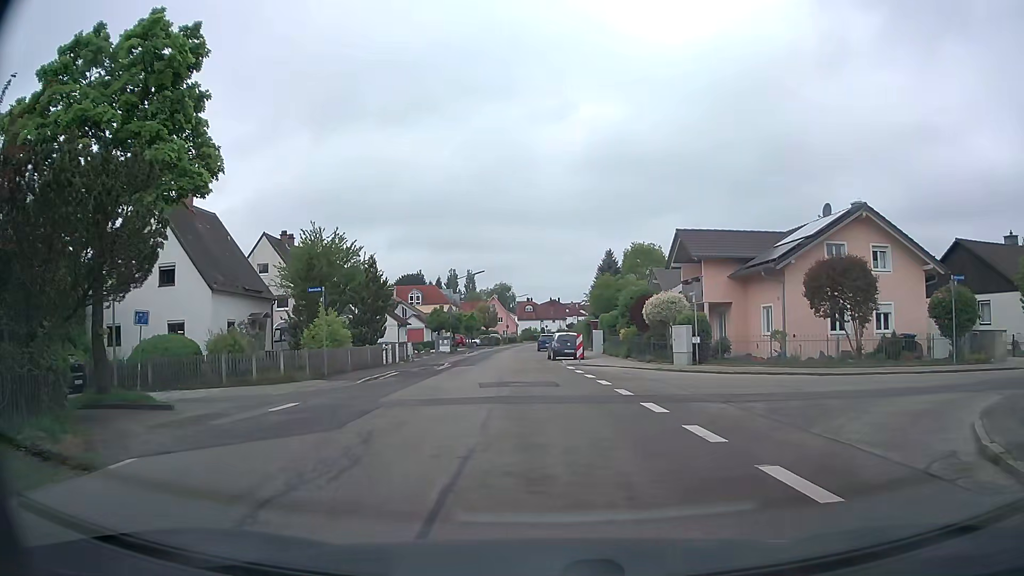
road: unclassified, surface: asphalt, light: Day
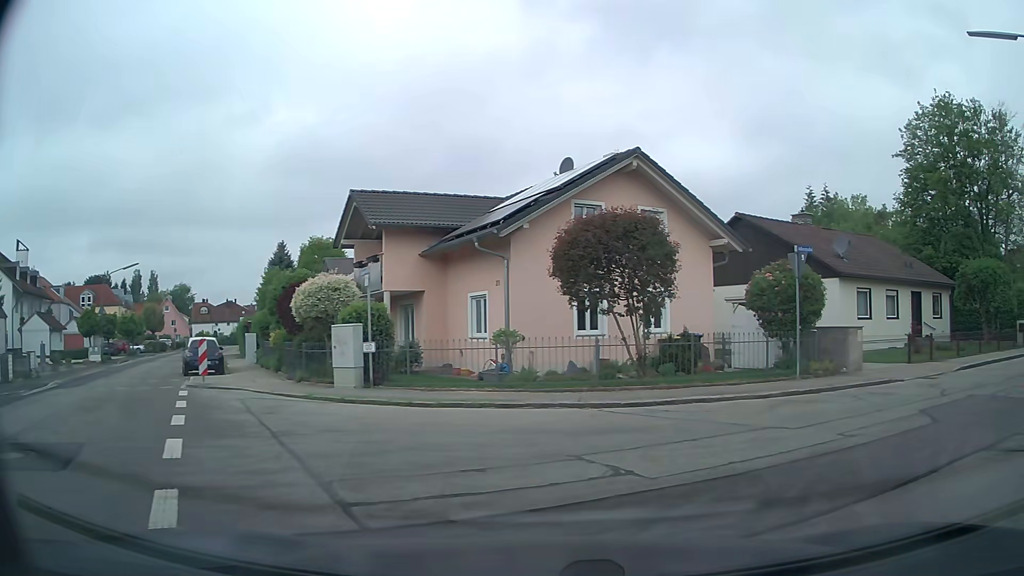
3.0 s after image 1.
(+1.4, +9.5) m; +27°
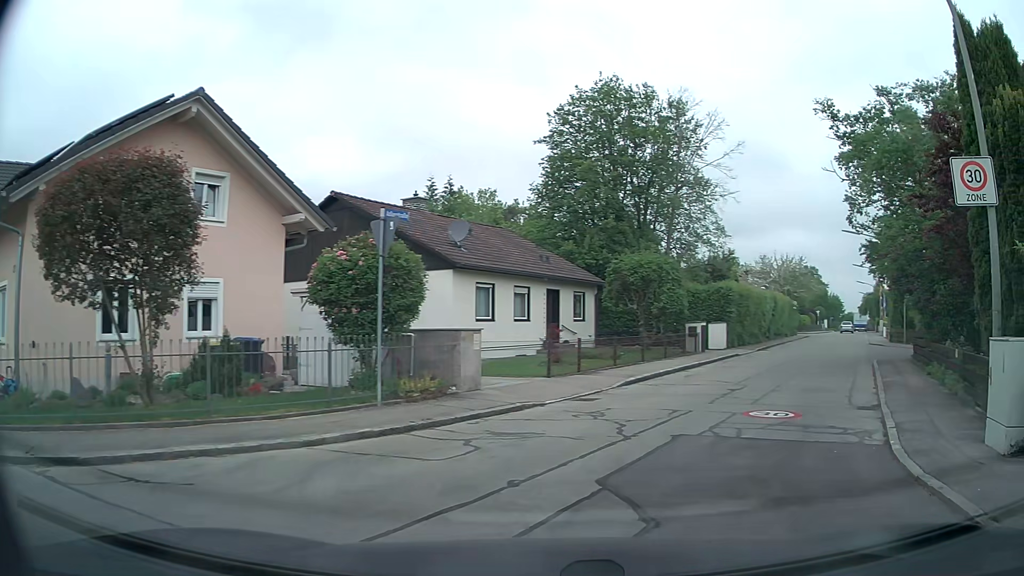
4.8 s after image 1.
(+1.4, +5.2) m; +31°
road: residential
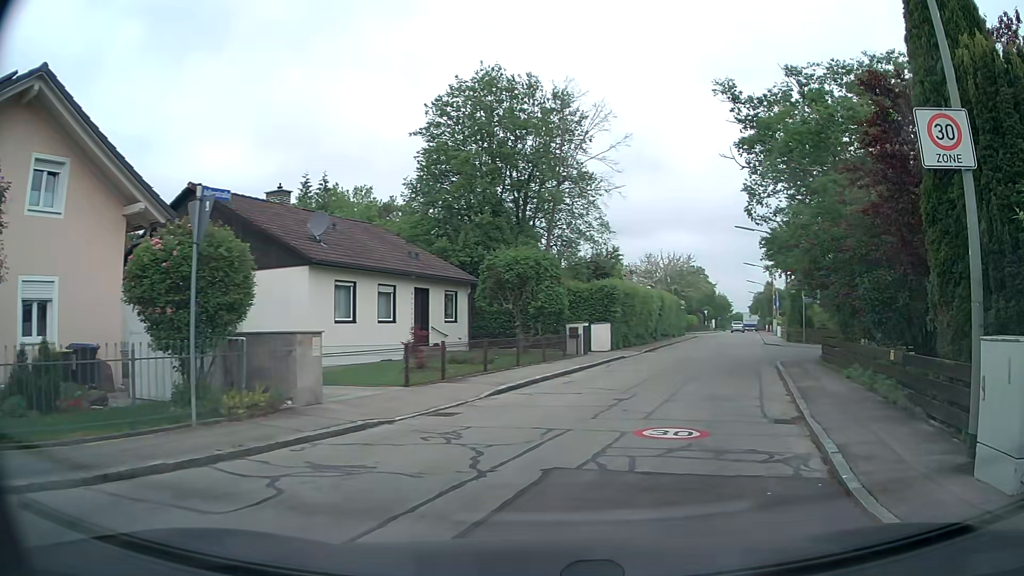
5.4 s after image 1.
(+0.2, +2.1) m; +10°
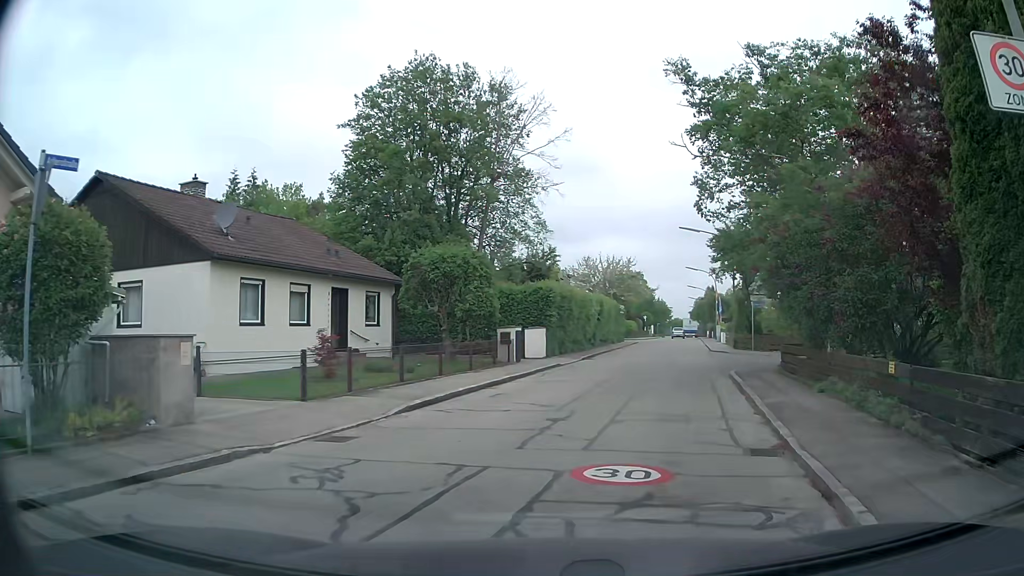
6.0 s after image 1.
(+0.1, +2.2) m; +6°
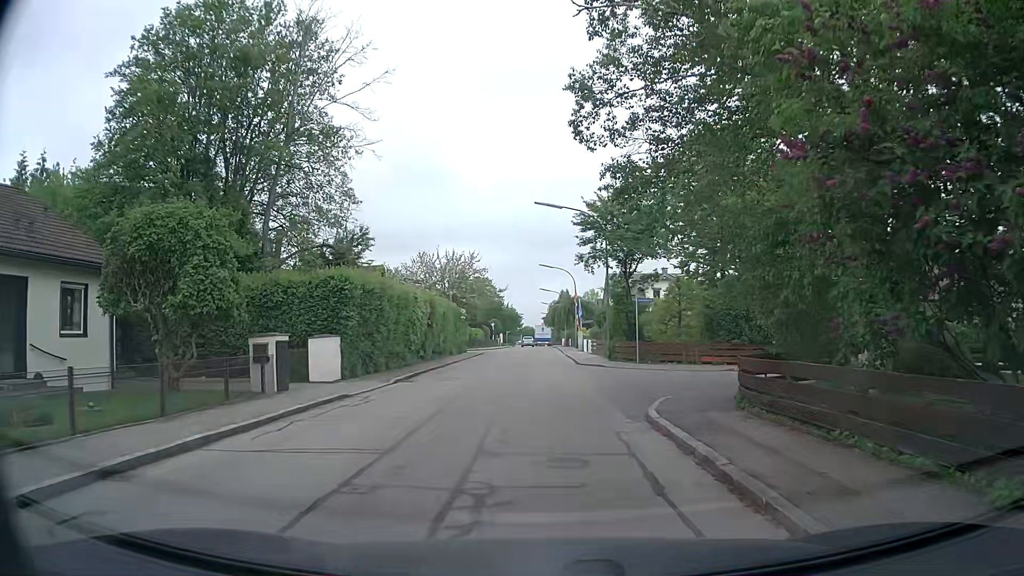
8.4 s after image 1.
(+1.3, +9.9) m; +13°
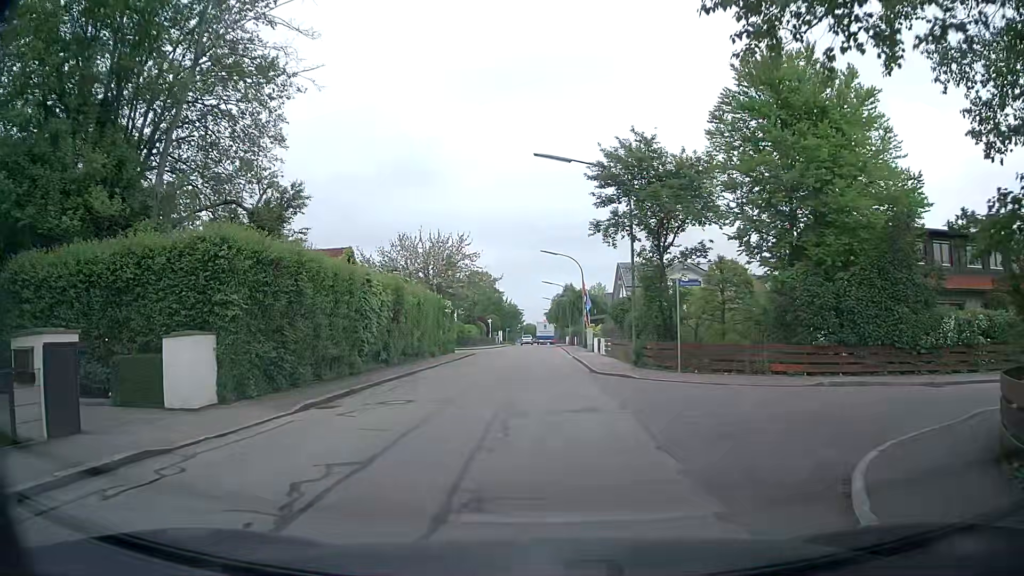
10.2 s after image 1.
(0.0, +8.2) m; -1°
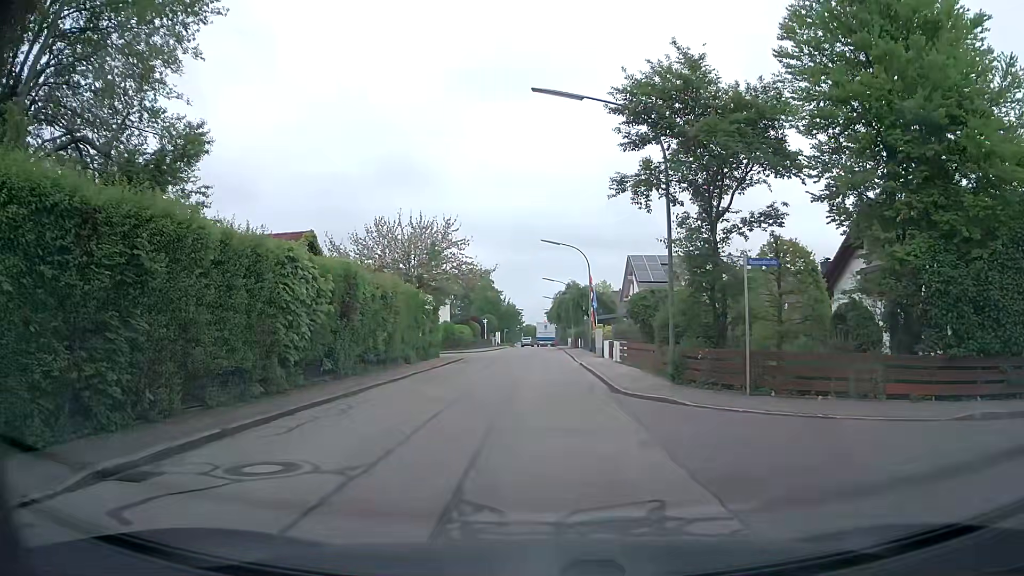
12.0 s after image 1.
(+0.2, +6.5) m; +2°
